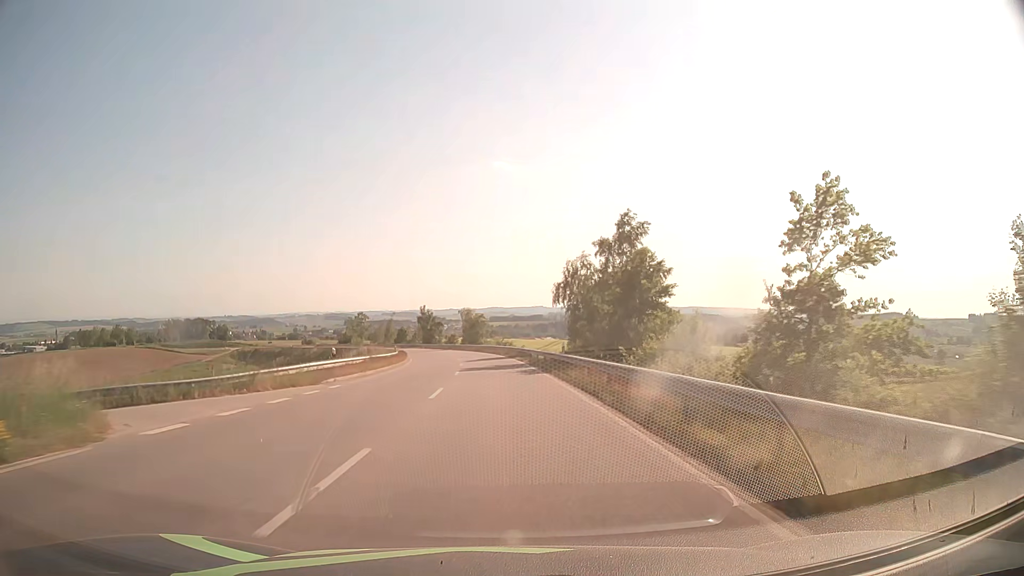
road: secondary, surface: asphalt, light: Day
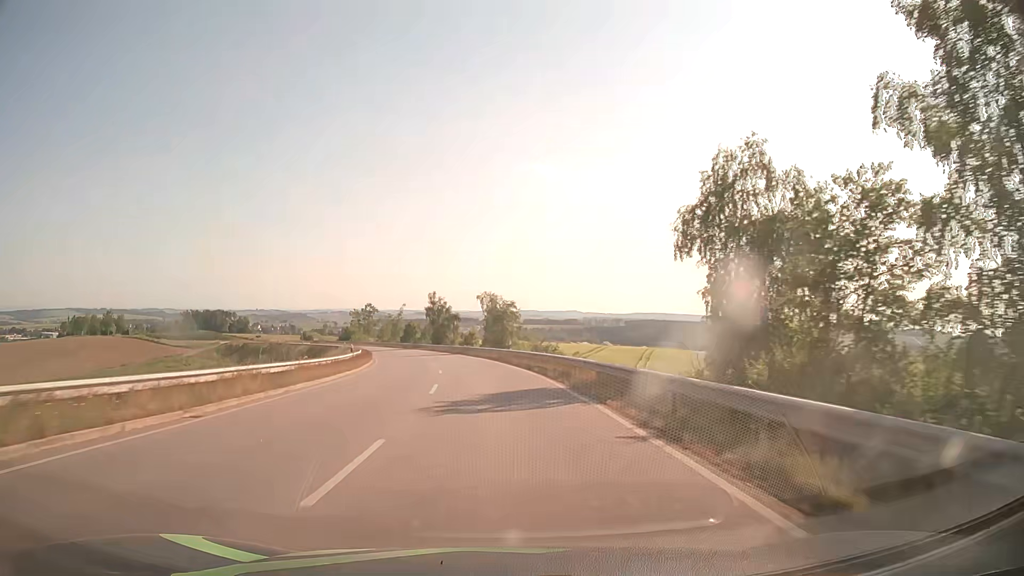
(-0.7, +35.0) m; -3°
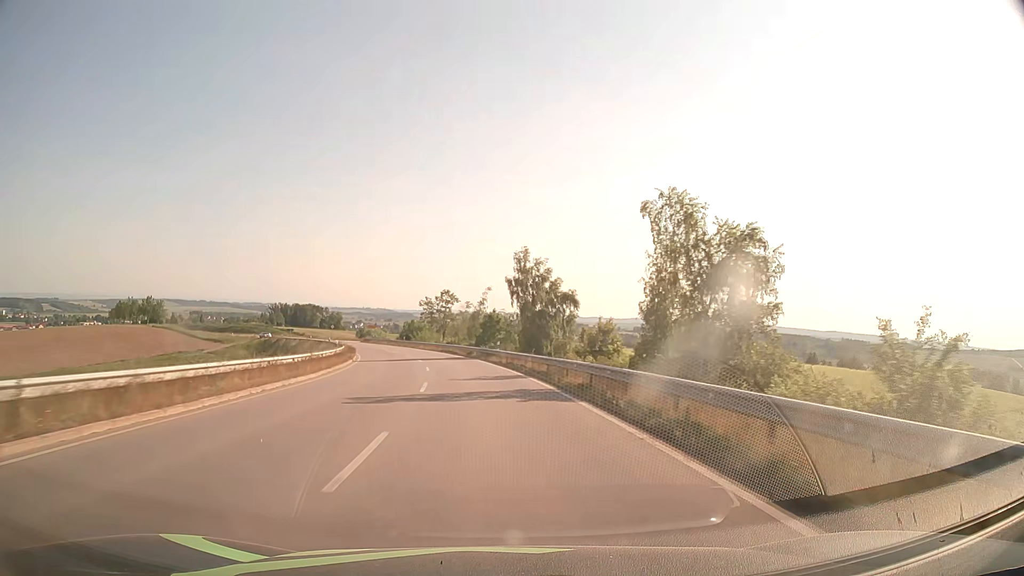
(-3.5, +48.0) m; -9°
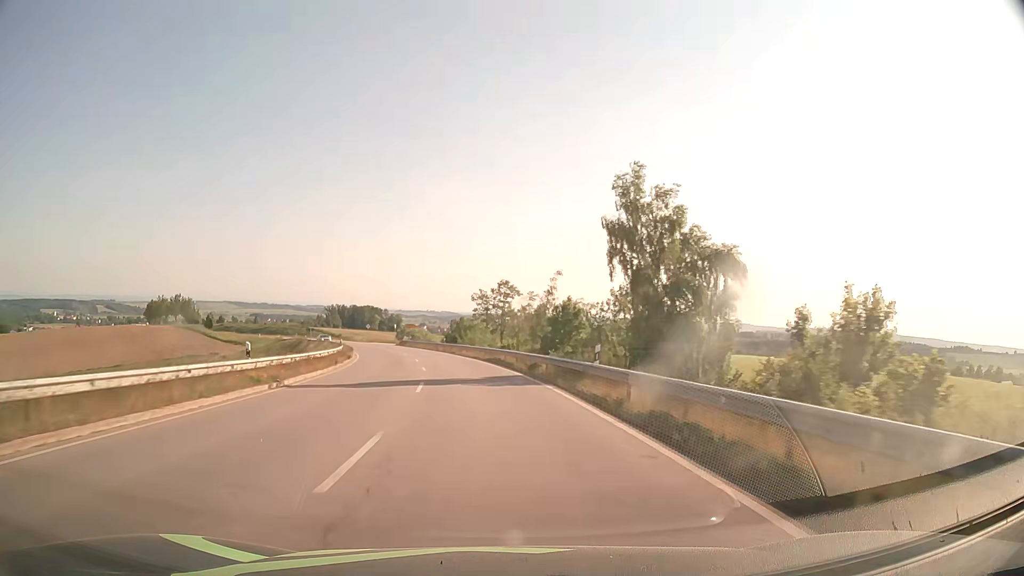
(-1.1, +24.3) m; -6°
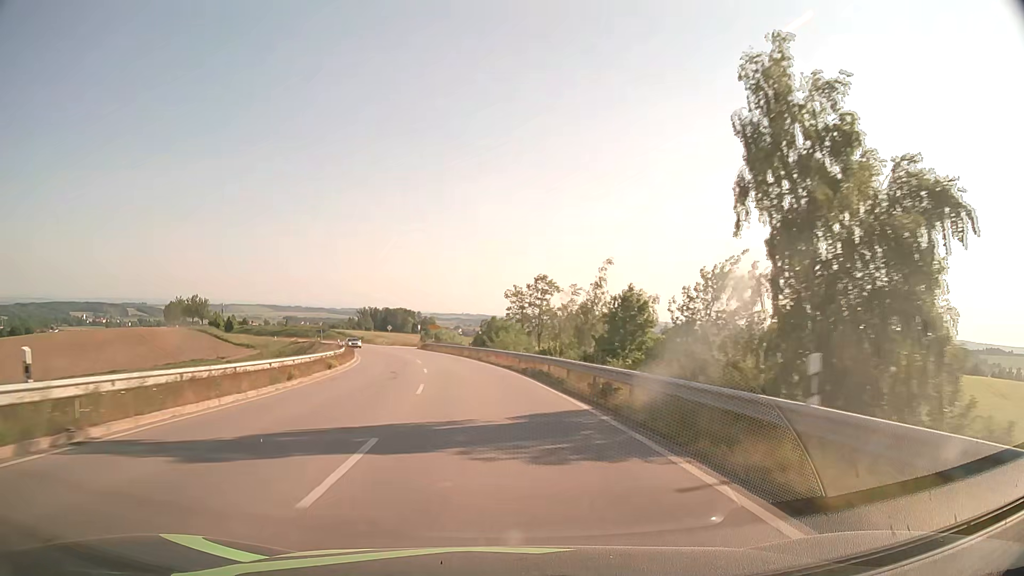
(-0.3, +12.2) m; -3°
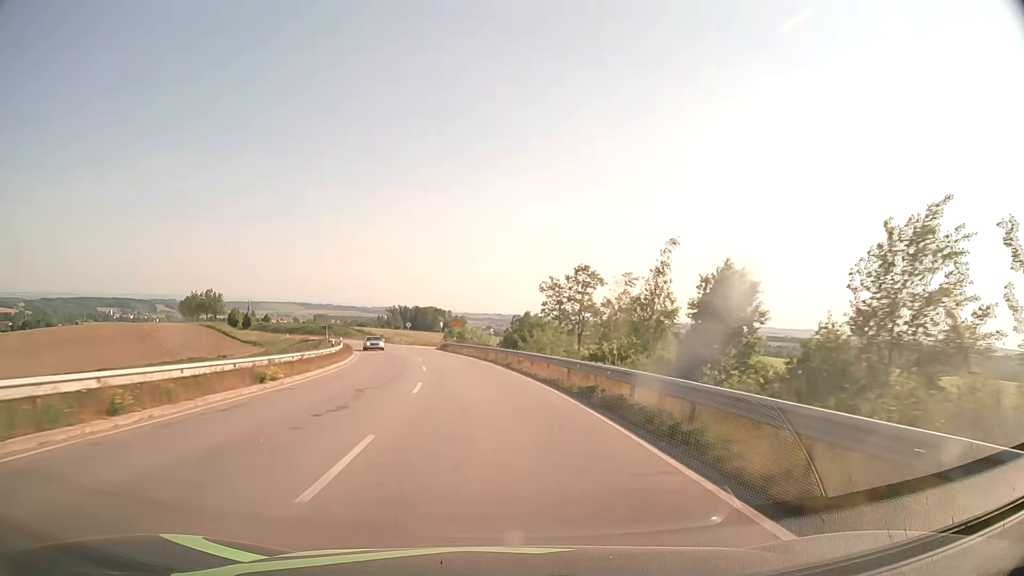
(-0.4, +12.2) m; -3°
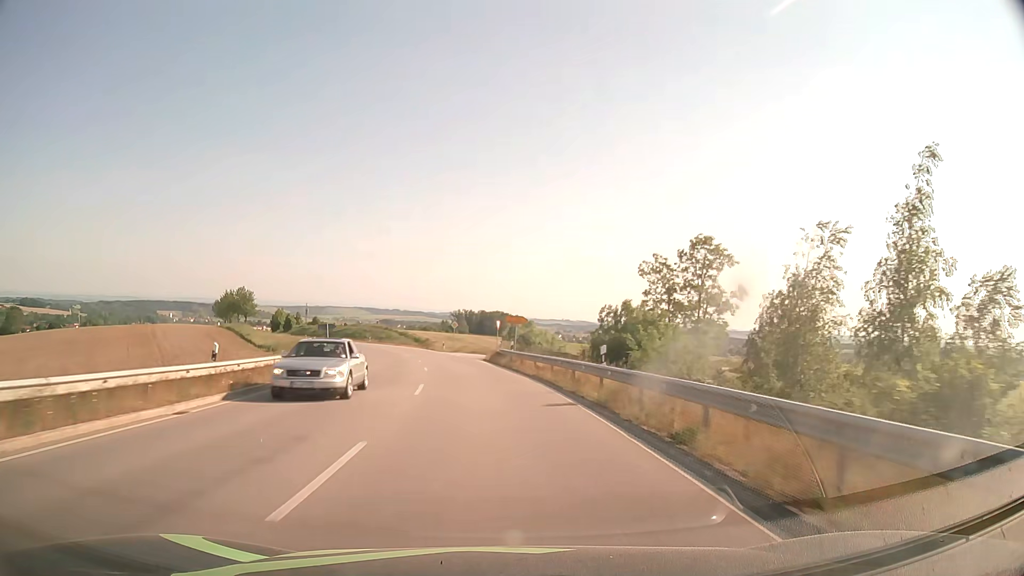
(-1.2, +24.5) m; -6°
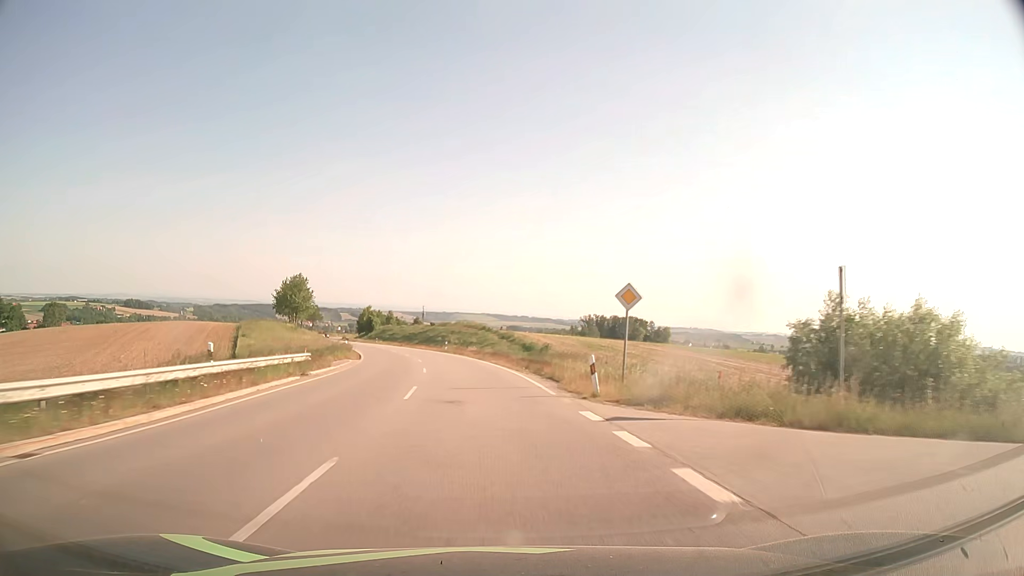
(-4.8, +49.1) m; -11°
(0, +10) (-1, +20) (-2, +30) (-3, +40) (-5, +50) (-7, +59) (-9, +69) (-12, +79) (-16, +88) (-19, +98) m
